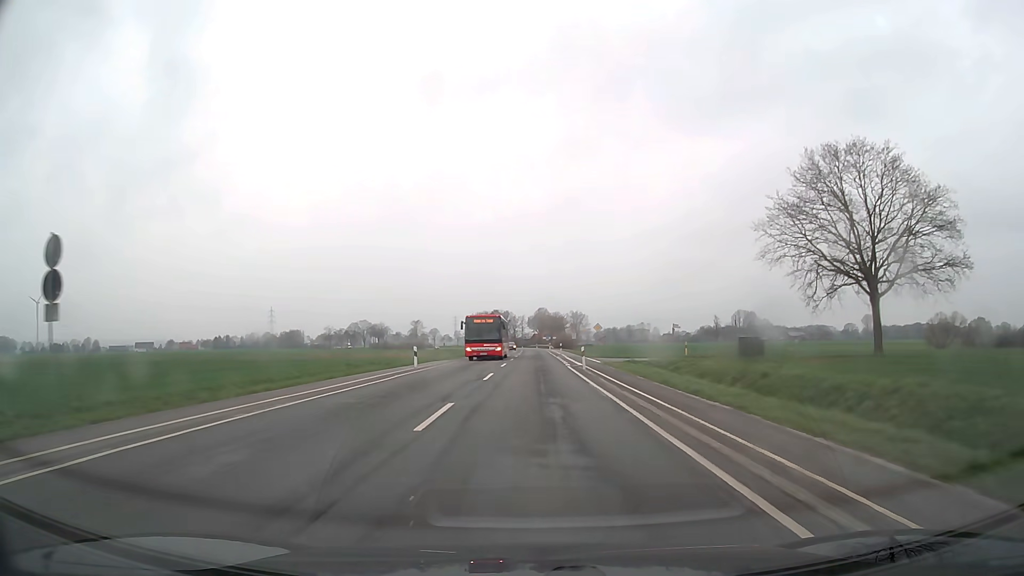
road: secondary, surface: asphalt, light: Day
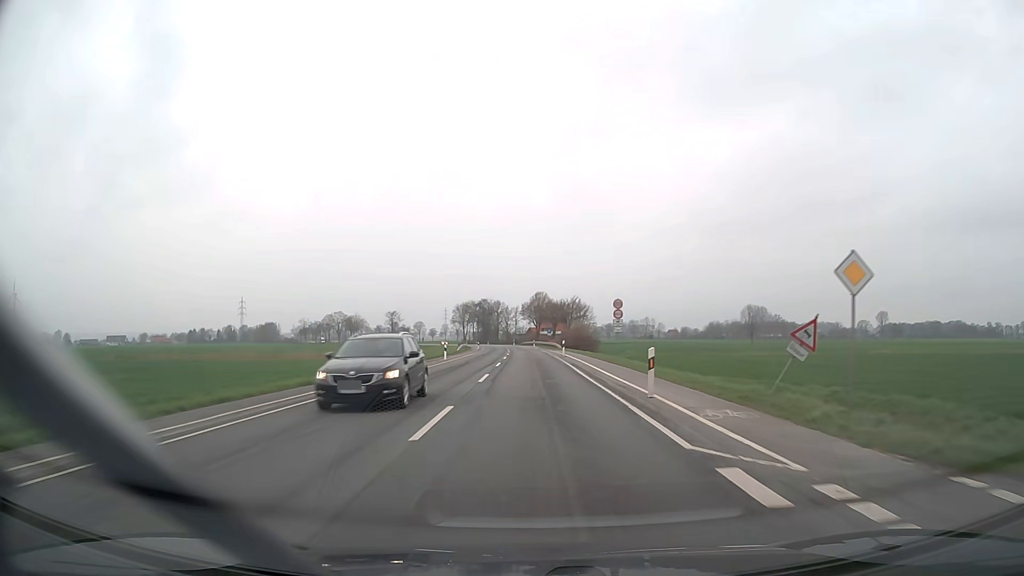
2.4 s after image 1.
(+0.4, +49.9) m; 0°
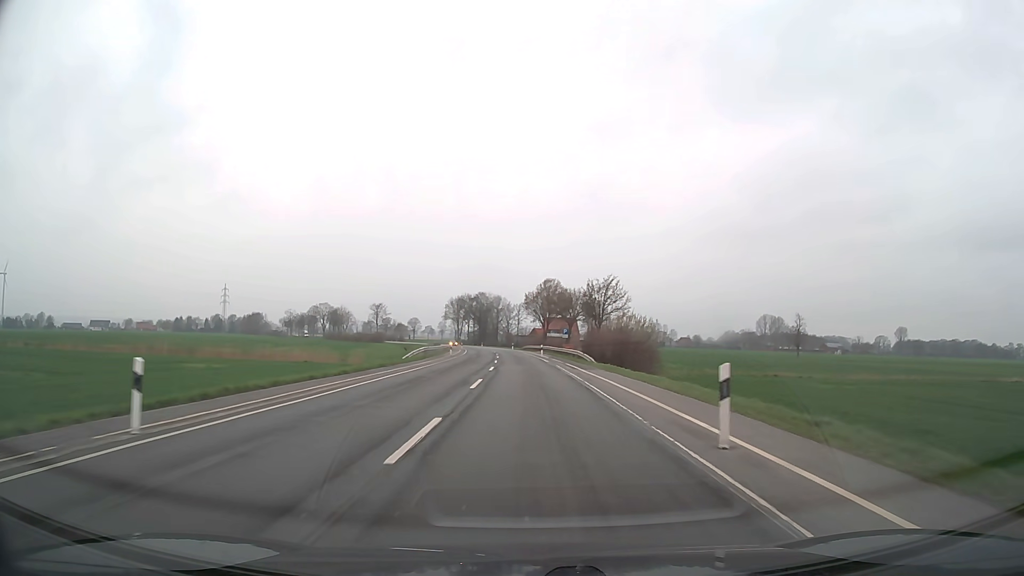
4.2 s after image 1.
(0.0, +37.5) m; 0°
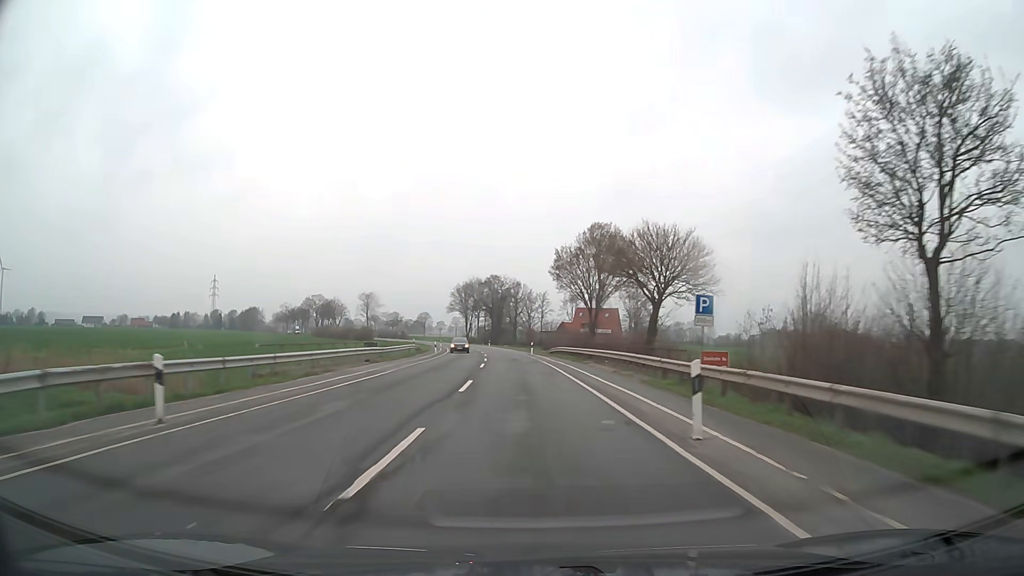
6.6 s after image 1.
(-0.7, +50.2) m; -2°
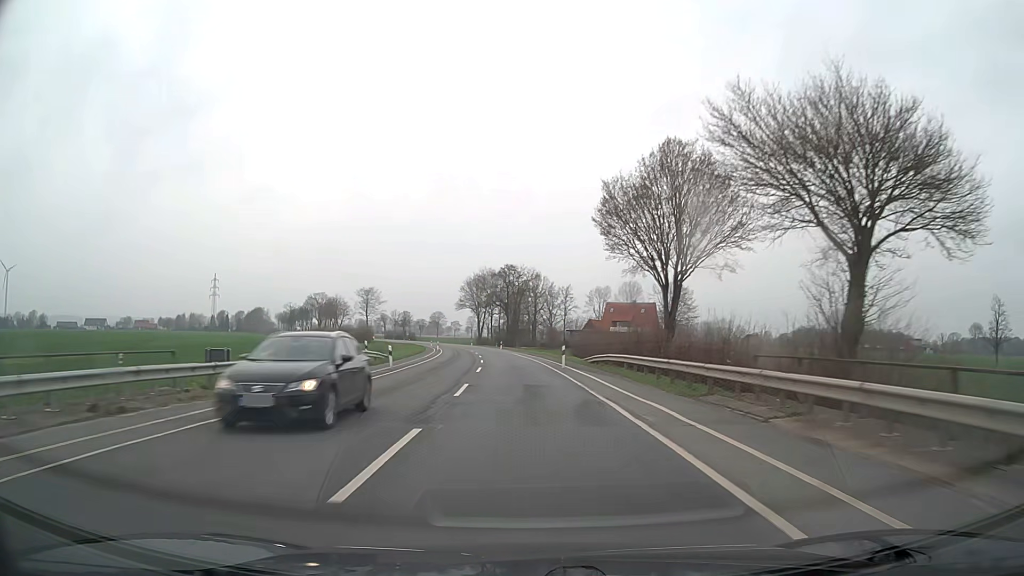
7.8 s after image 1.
(-0.3, +25.1) m; -2°
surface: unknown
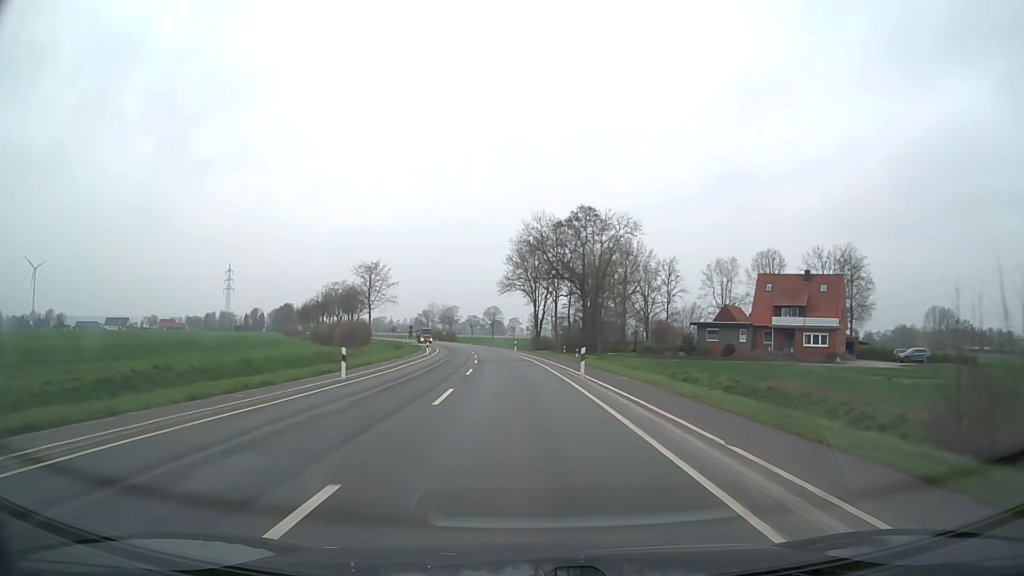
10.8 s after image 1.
(-2.8, +62.7) m; -6°
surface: asphalt
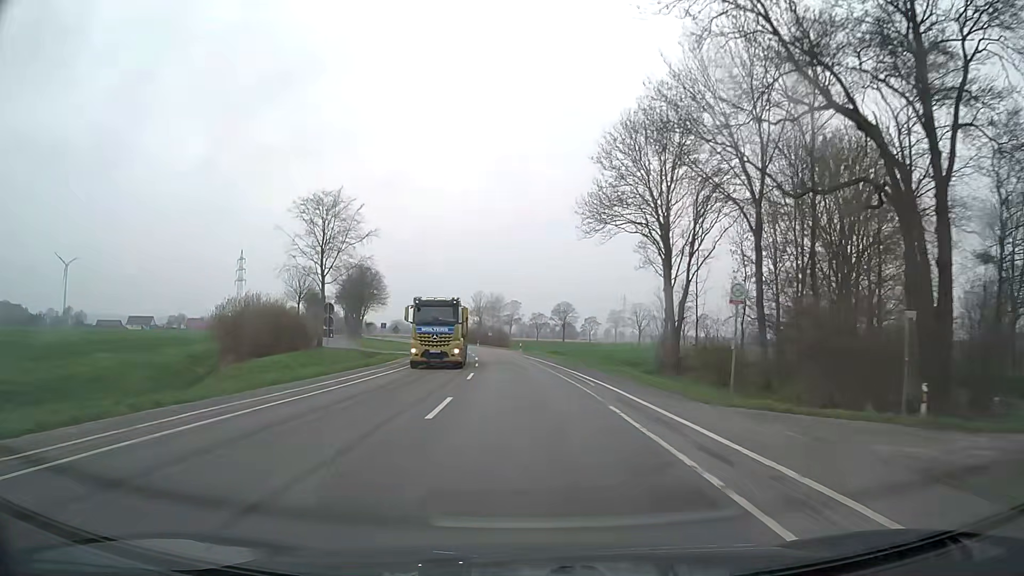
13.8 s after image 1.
(-3.4, +62.6) m; -6°
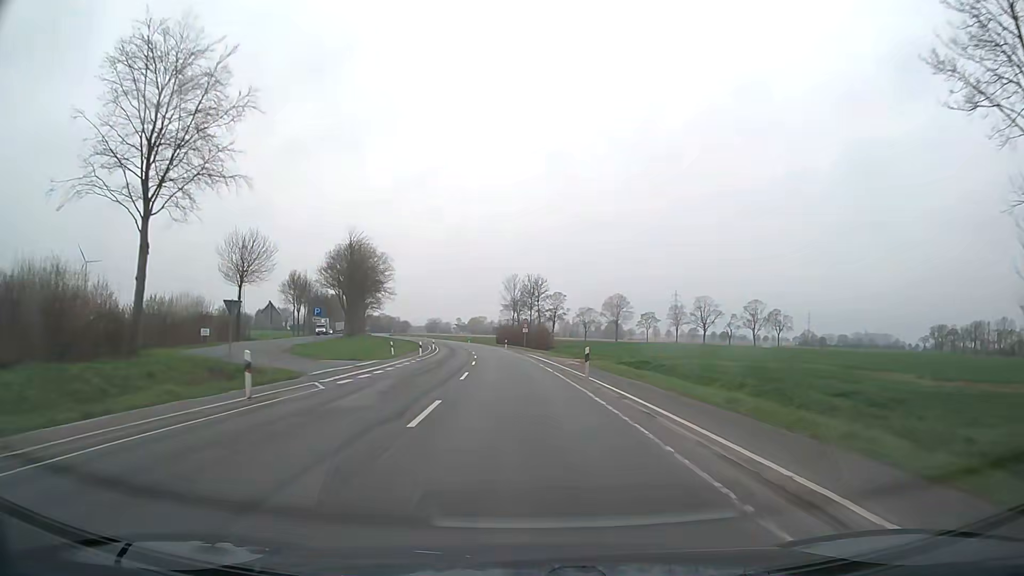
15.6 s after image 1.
(-1.1, +37.5) m; -3°
(0, +10) (0, +20) (-1, +30) (-1, +40) (-2, +50) (-3, +60) (-4, +70) (-5, +80) (-7, +90) (-8, +100) m
